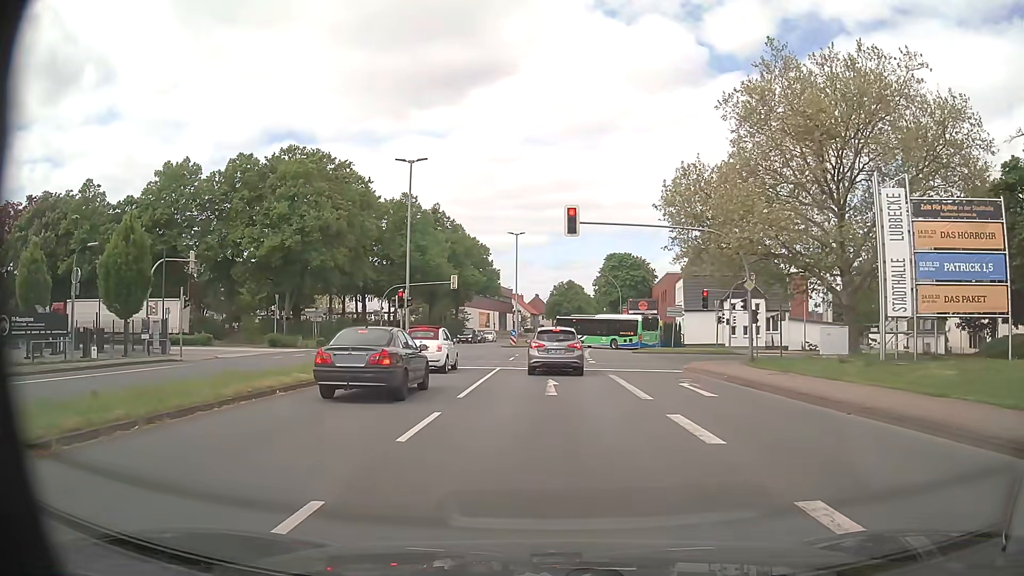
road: primary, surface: asphalt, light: Day
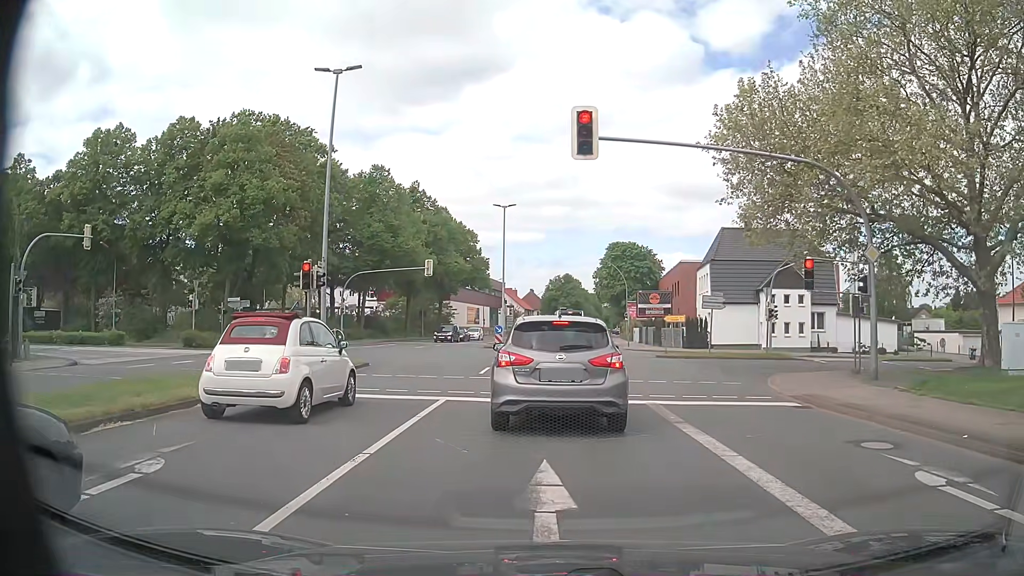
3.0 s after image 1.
(-0.1, +12.3) m; 0°
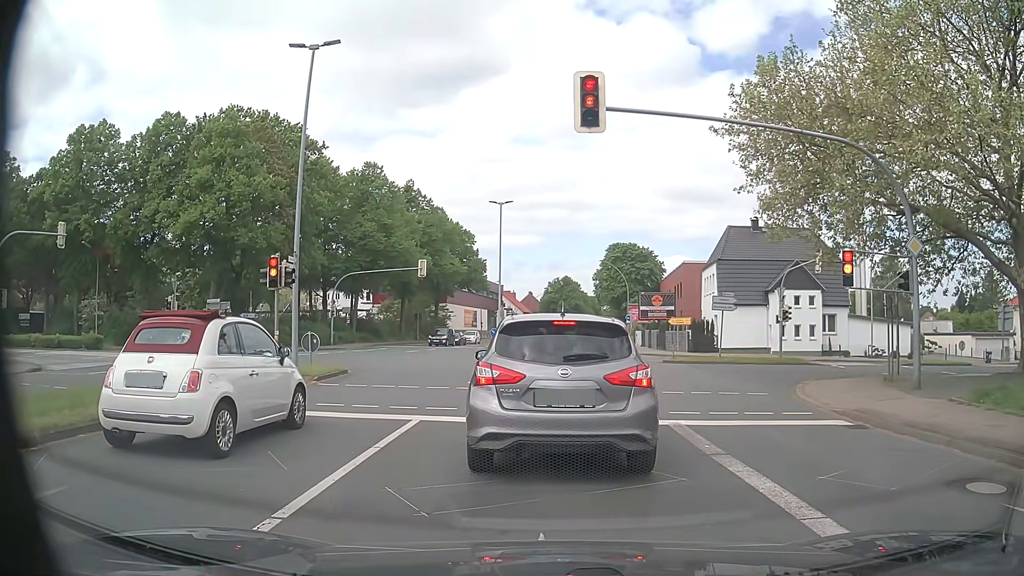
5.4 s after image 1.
(0.0, +2.4) m; +1°
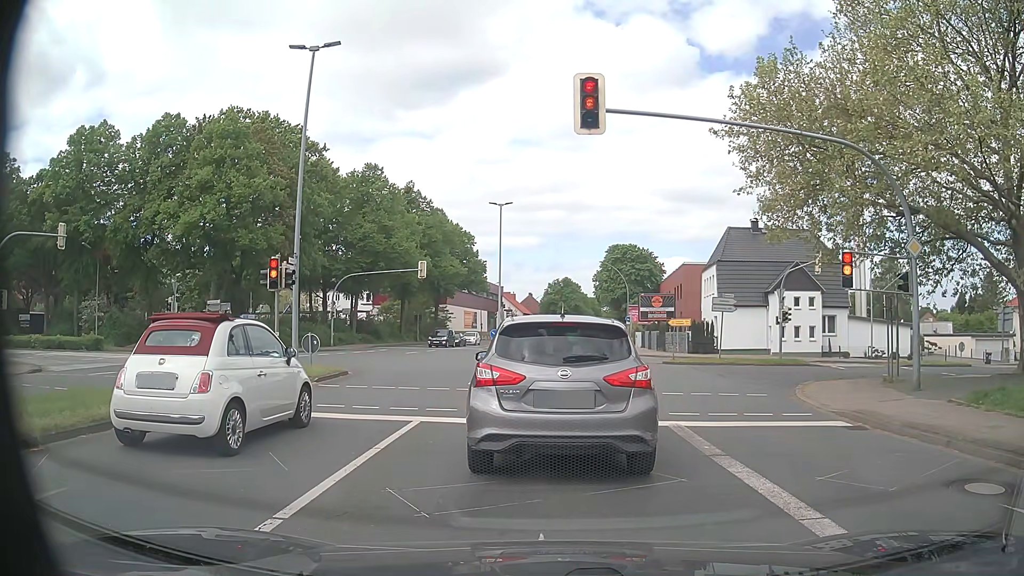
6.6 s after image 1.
(0.0, +0.1) m; 0°
(0, +10) (0, +20) (0, +30) (0, +40) (0, +50) (0, +60) (0, +70) (+1, +80) (+1, +90) (+2, +100) m
